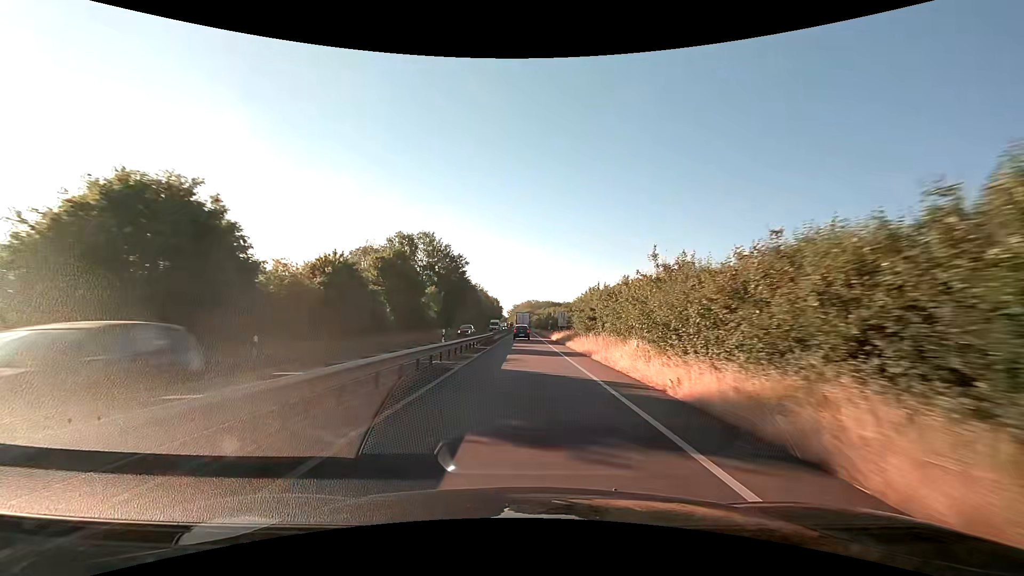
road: trunk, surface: asphalt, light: Day
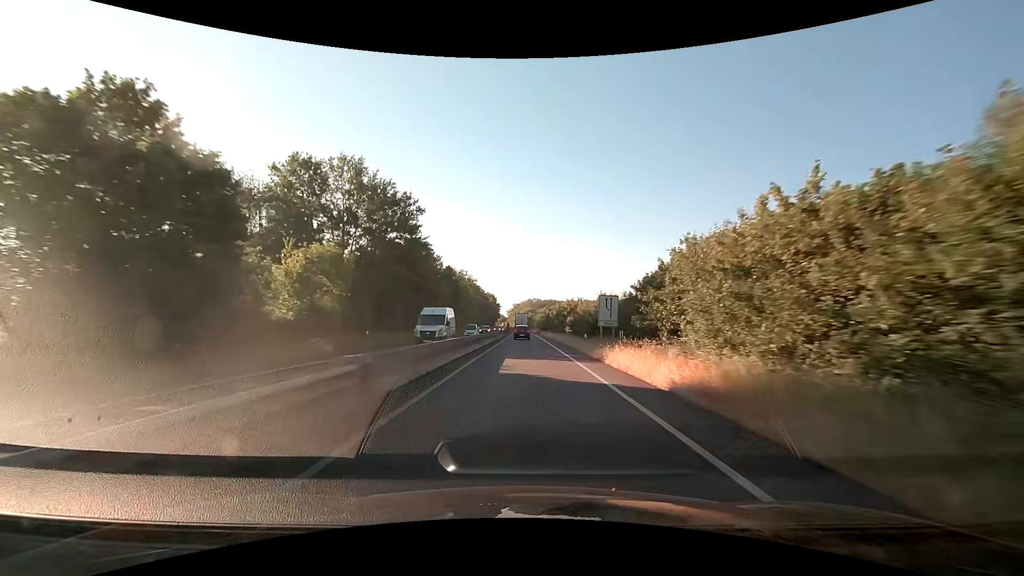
(0.0, +36.1) m; 0°
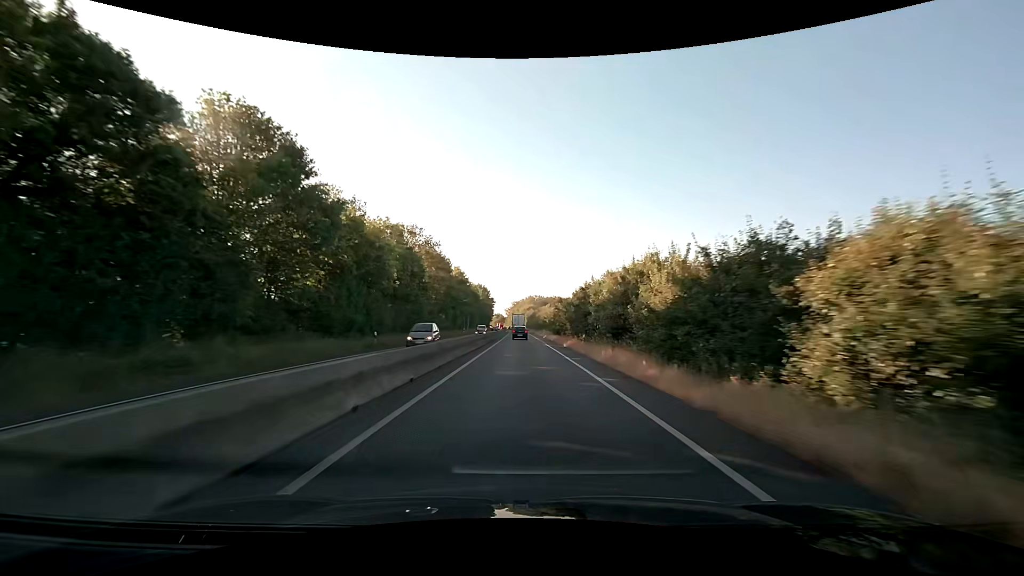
(0.0, +50.0) m; 0°
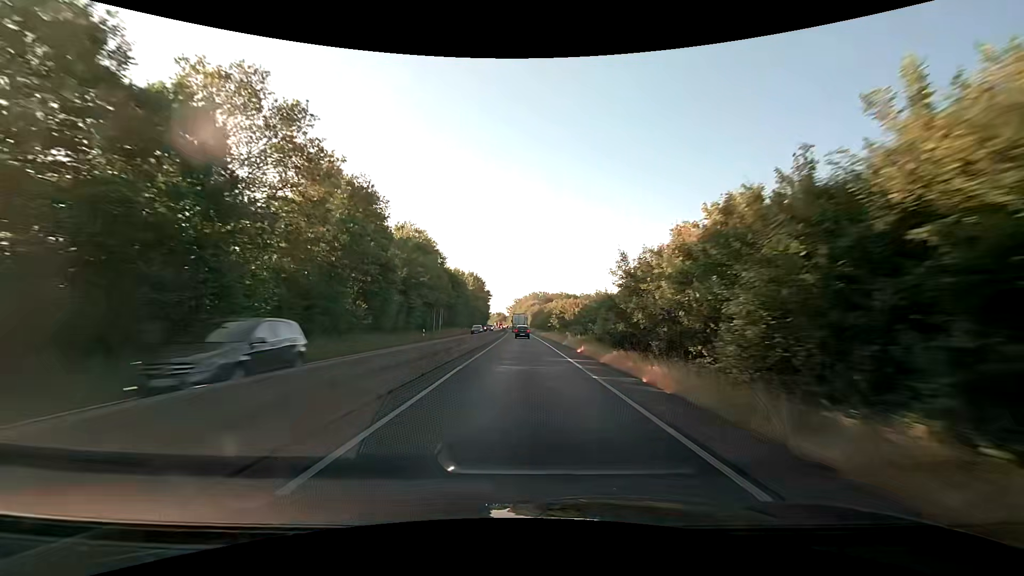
(-0.1, +39.1) m; 0°
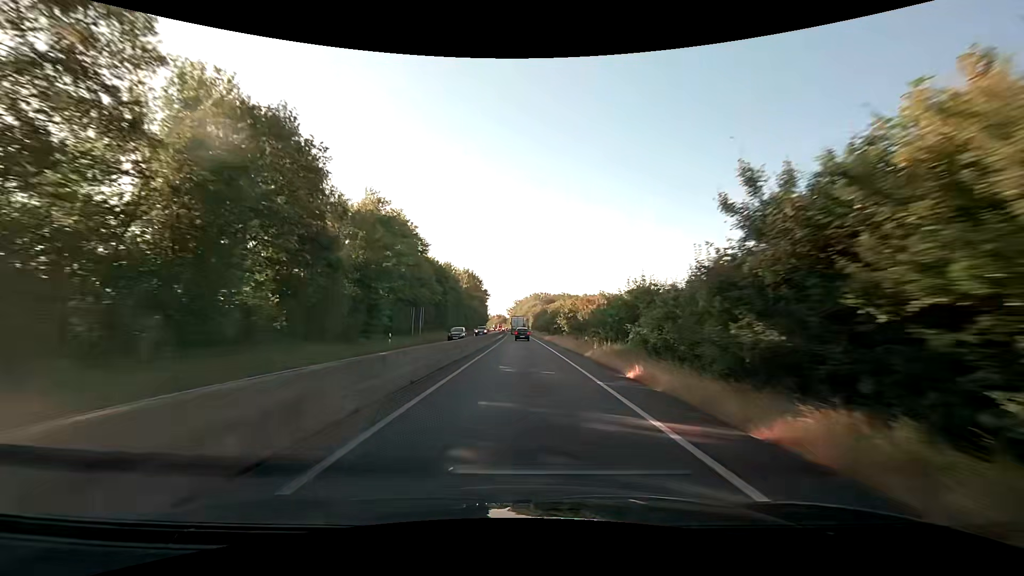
(0.0, +13.4) m; 0°
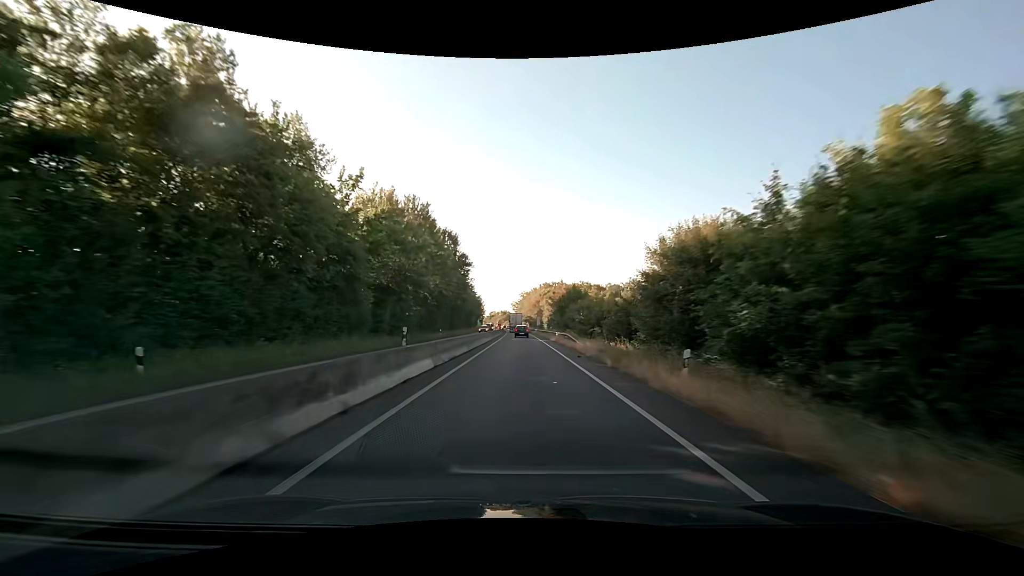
(-0.7, +69.2) m; -1°
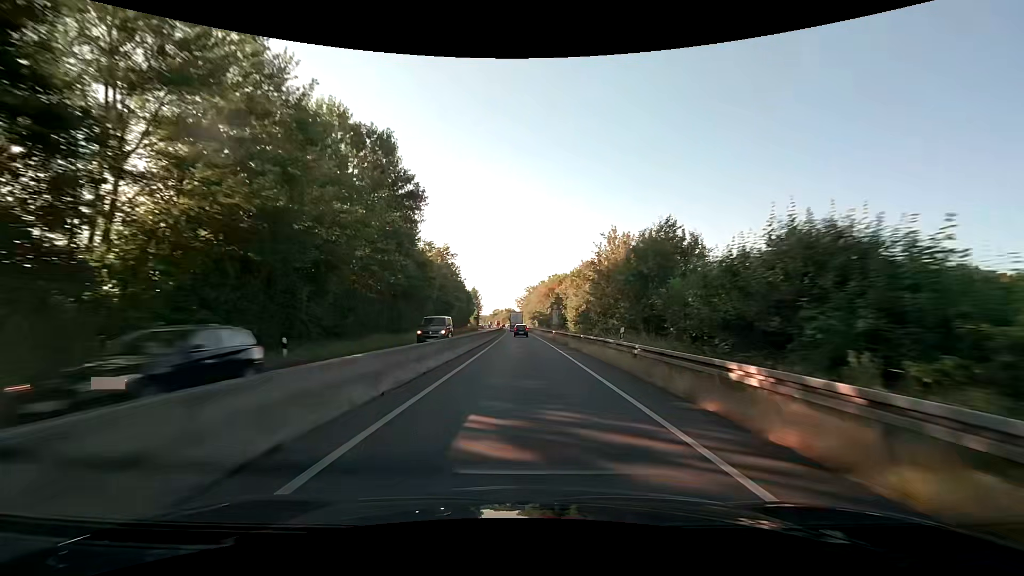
(-0.3, +42.5) m; -1°
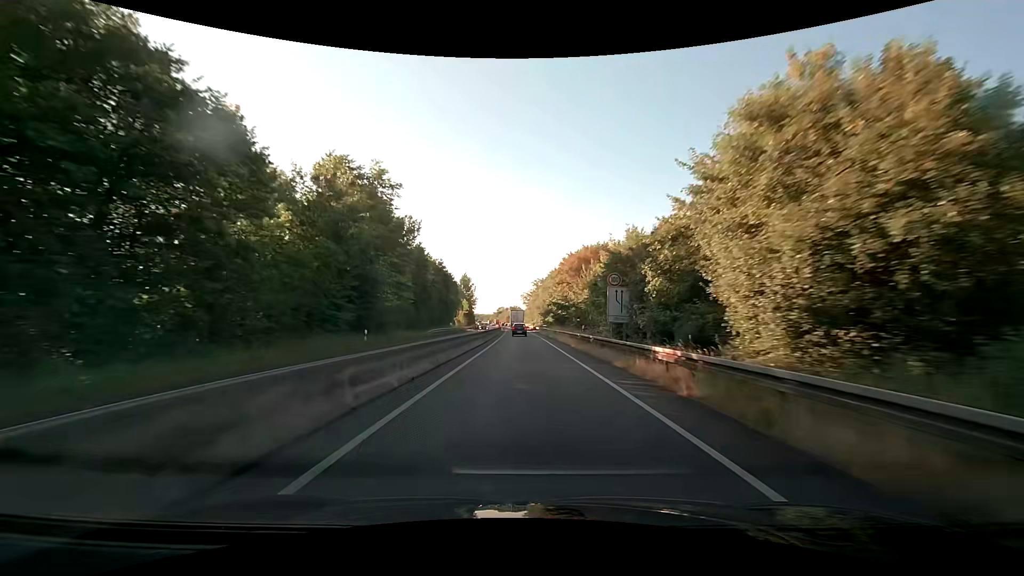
(-0.2, +42.0) m; -1°
(0, +10) (0, +20) (0, +30) (0, +40) (0, +50) (-1, +60) (-1, +70) (-1, +80) (-1, +90) (-2, +100) m
